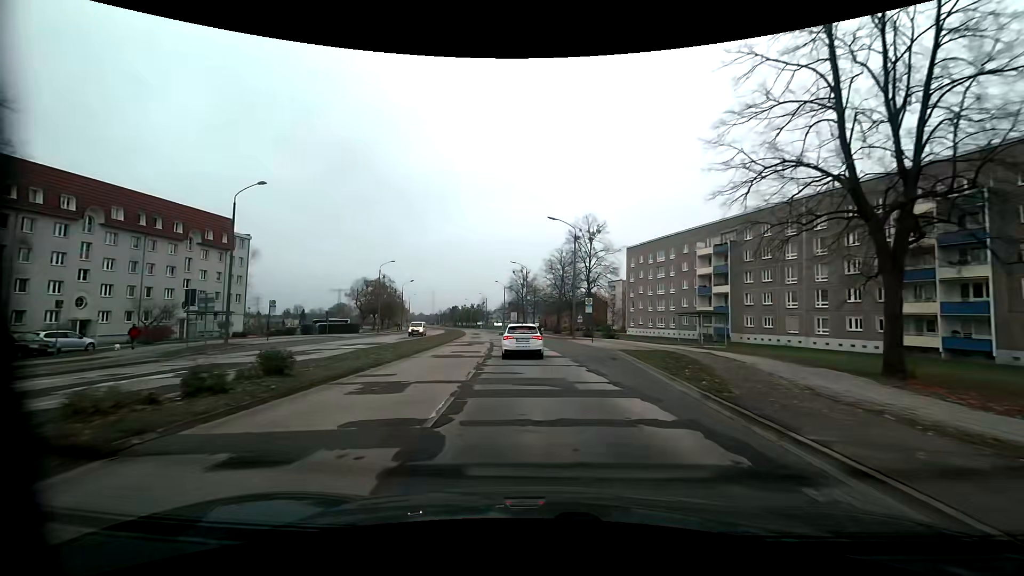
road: tertiary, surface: asphalt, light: Day
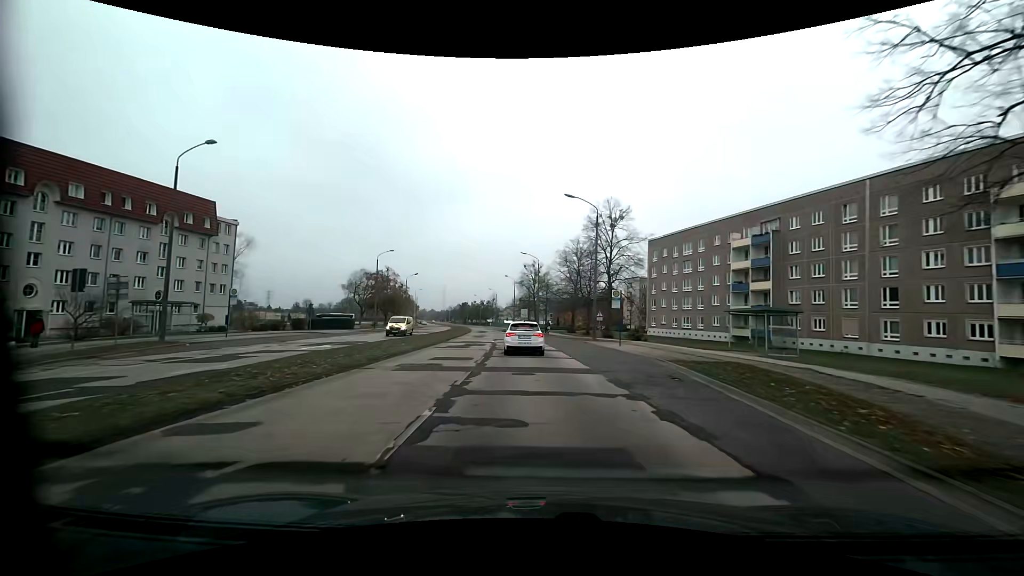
(-0.1, +7.7) m; -2°
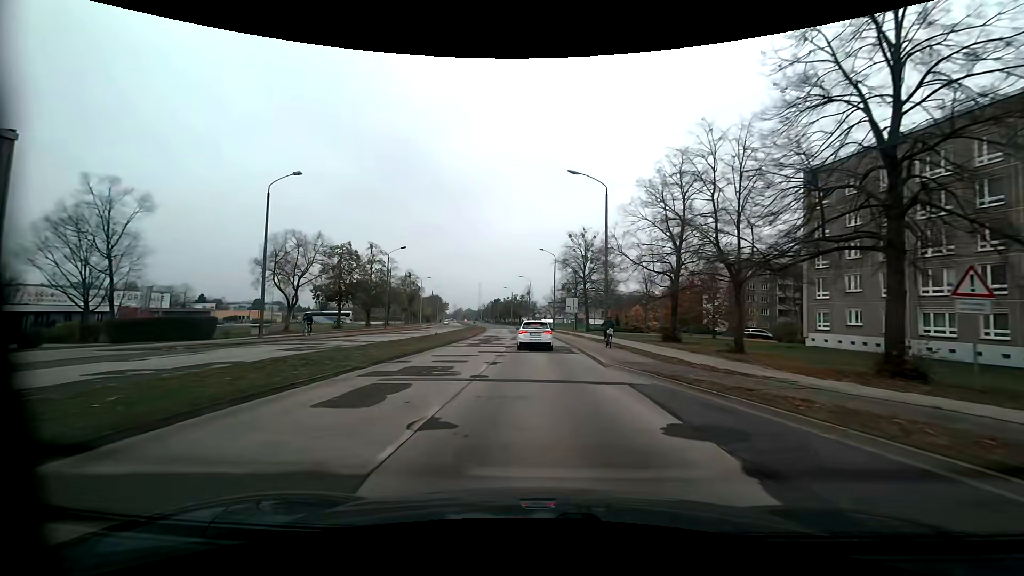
(-1.4, +39.8) m; -4°
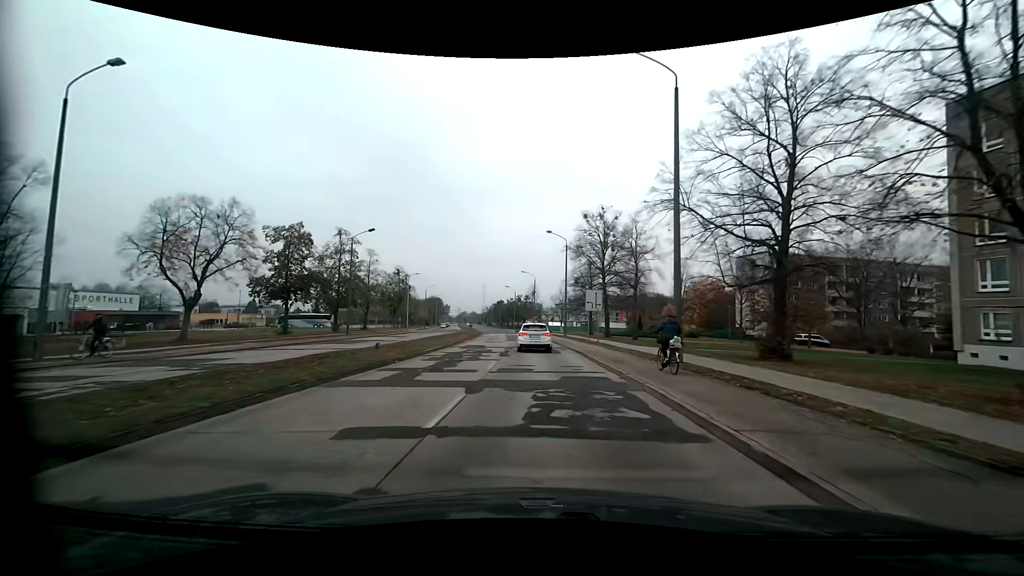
(-0.1, +16.2) m; -1°
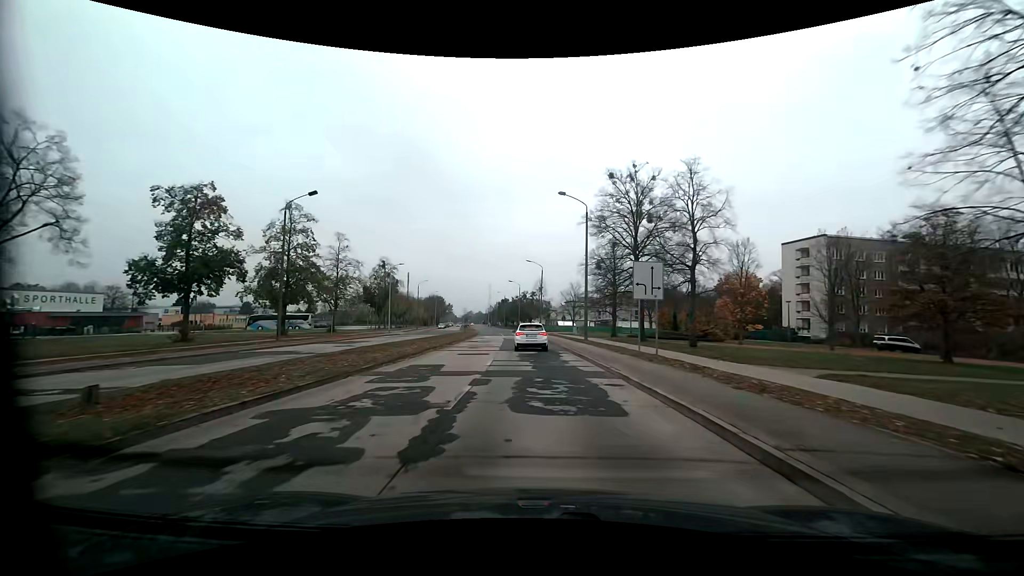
(-0.1, +16.4) m; 0°
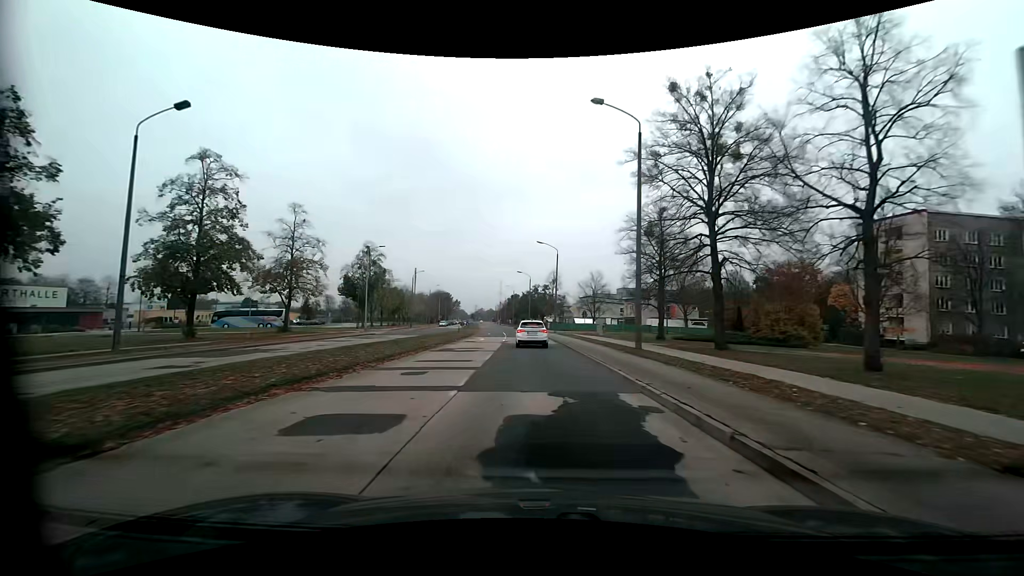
(-0.4, +16.4) m; -2°
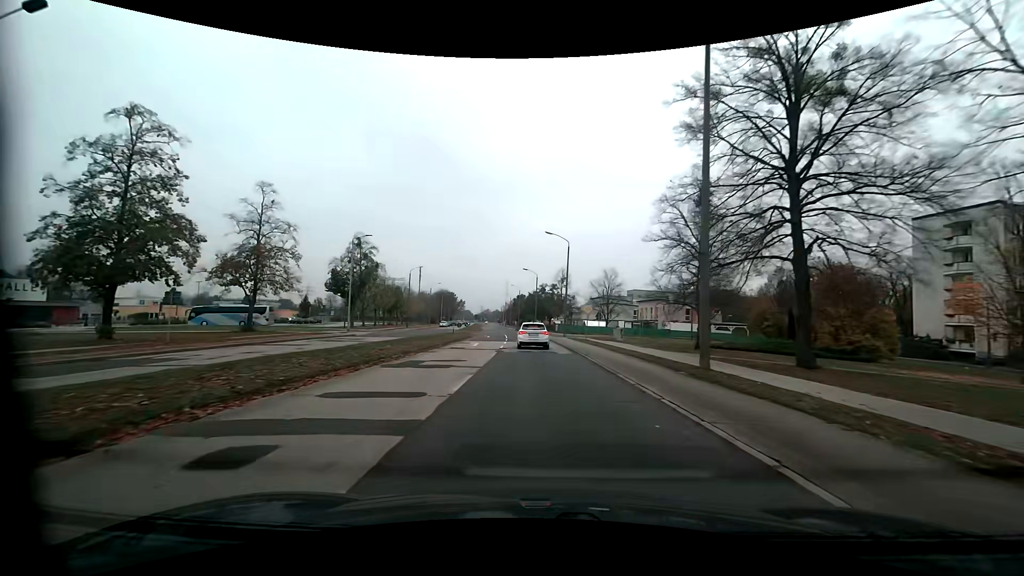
(-0.1, +8.1) m; -1°
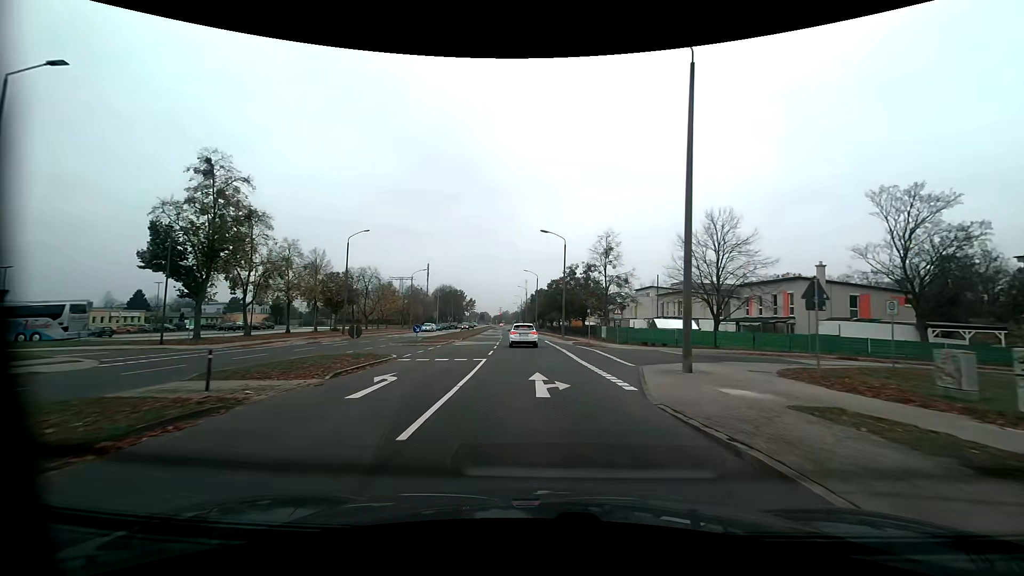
(-0.7, +40.0) m; -2°
(0, +10) (0, +20) (-1, +30) (-1, +40) (-2, +50) (-2, +60) (-3, +70) (-4, +80) (-5, +90) (-6, +100) m
